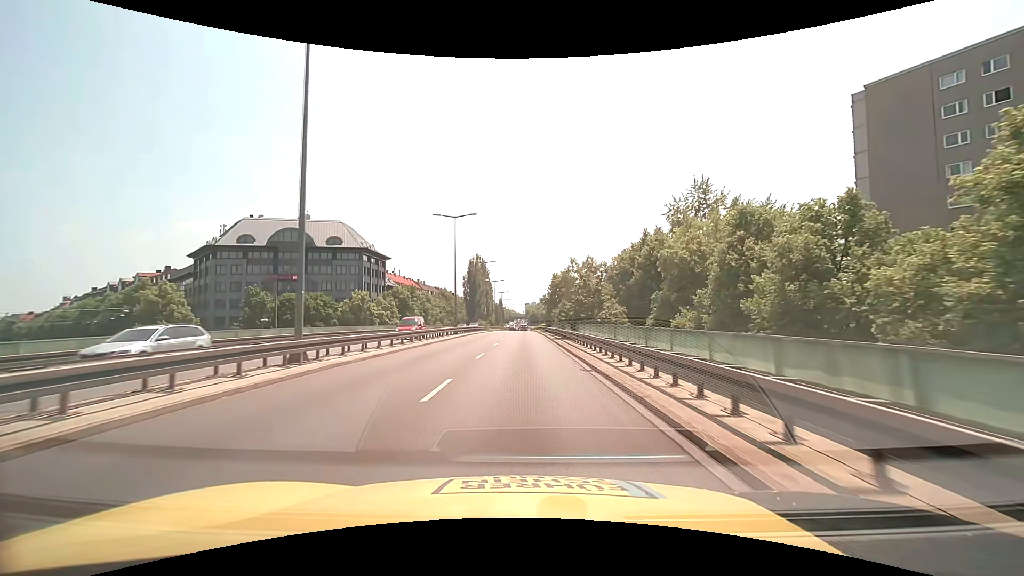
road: trunk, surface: asphalt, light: Day
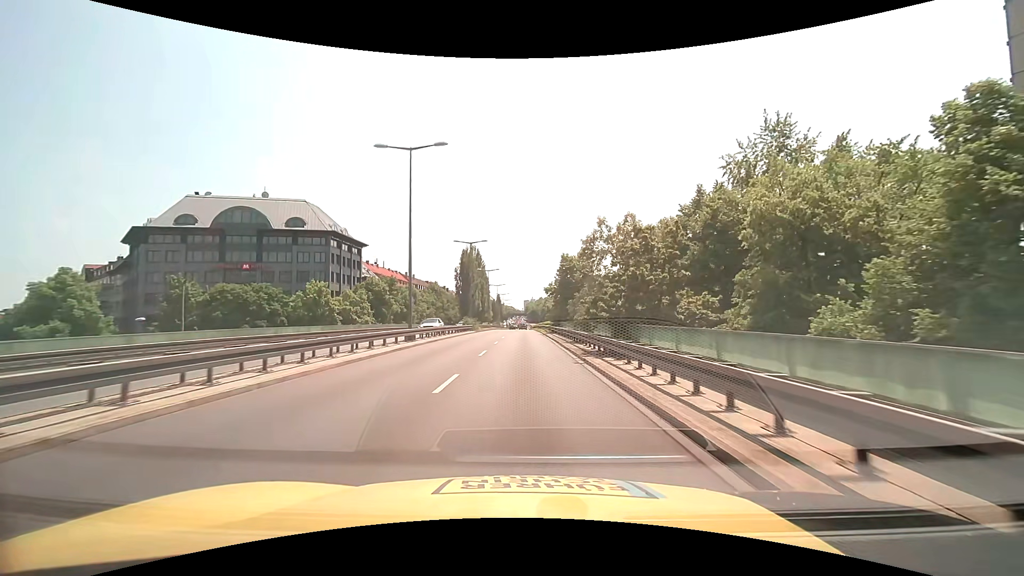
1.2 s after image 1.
(+0.1, +17.2) m; 0°
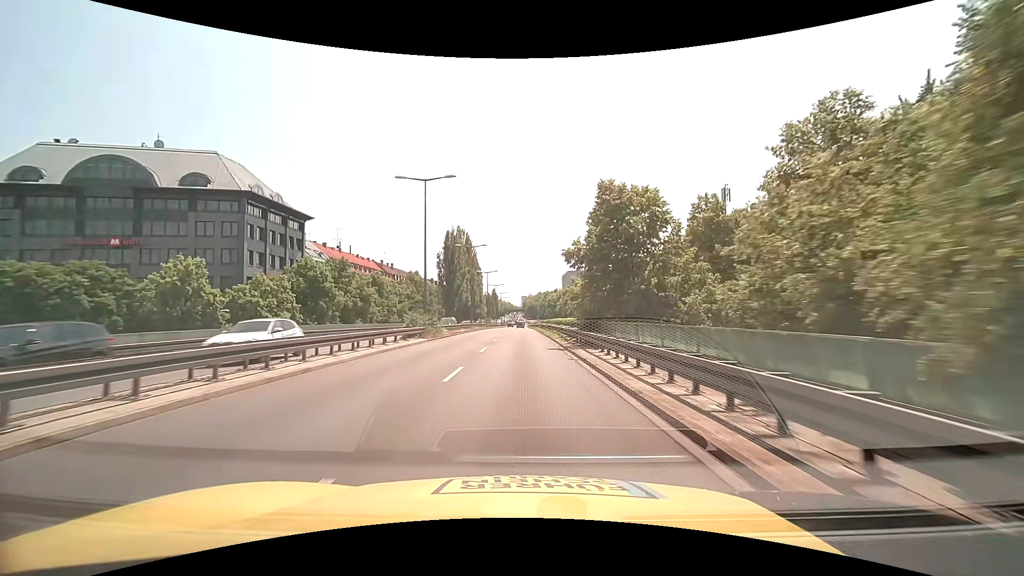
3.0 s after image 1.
(+0.1, +25.7) m; 0°
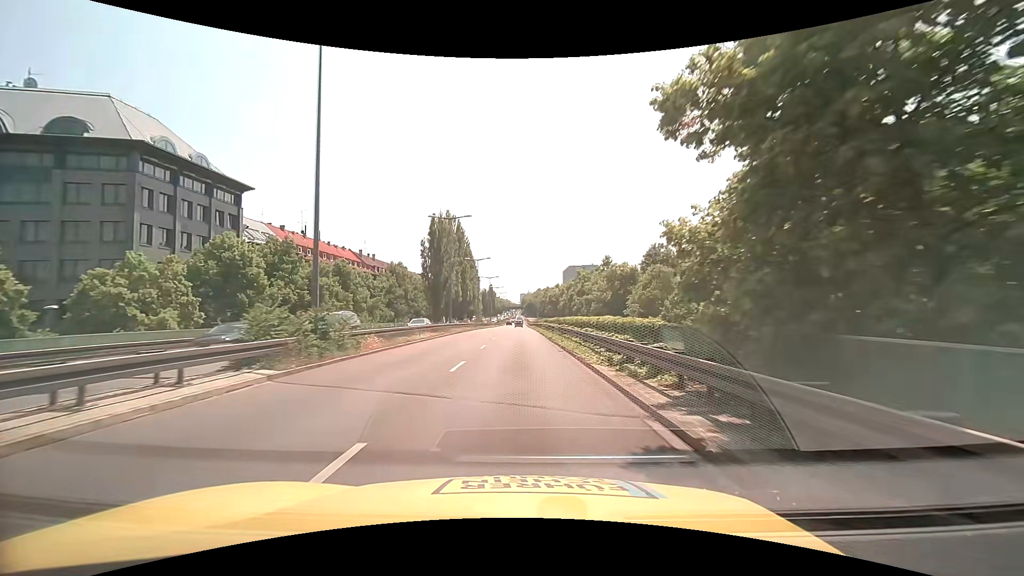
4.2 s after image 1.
(0.0, +16.9) m; 0°
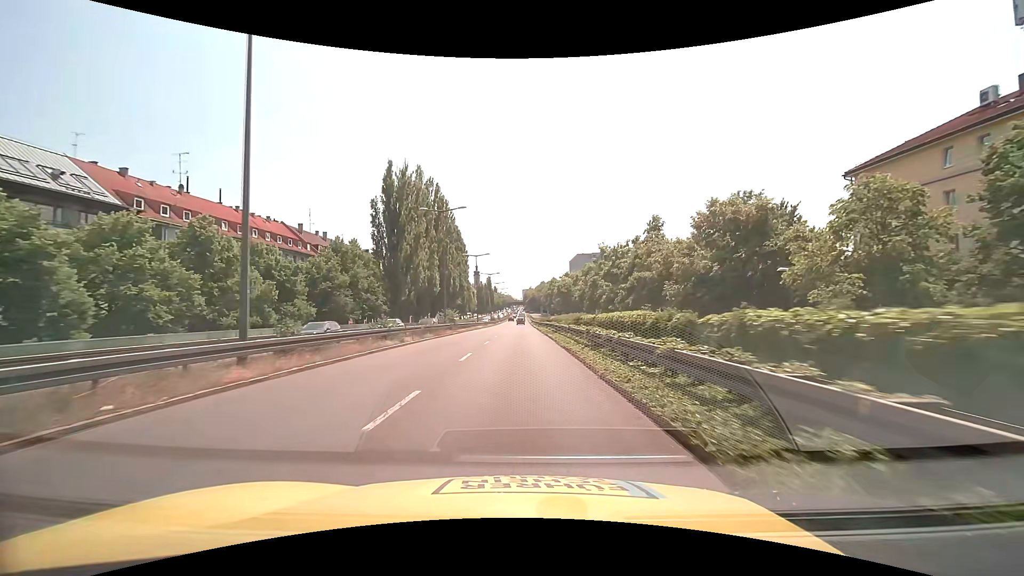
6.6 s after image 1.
(0.0, +33.4) m; 0°
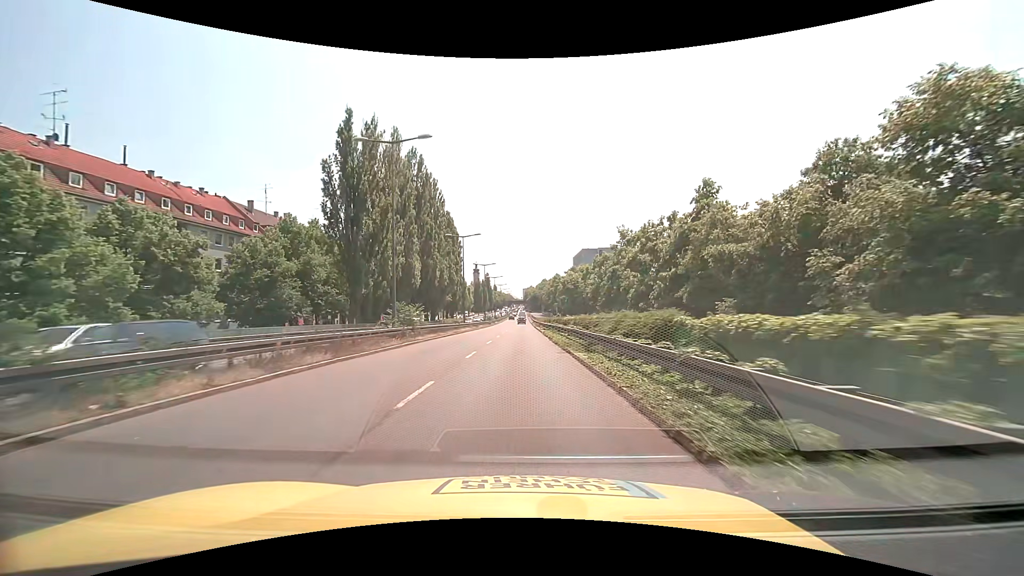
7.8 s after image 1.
(0.0, +16.6) m; 0°
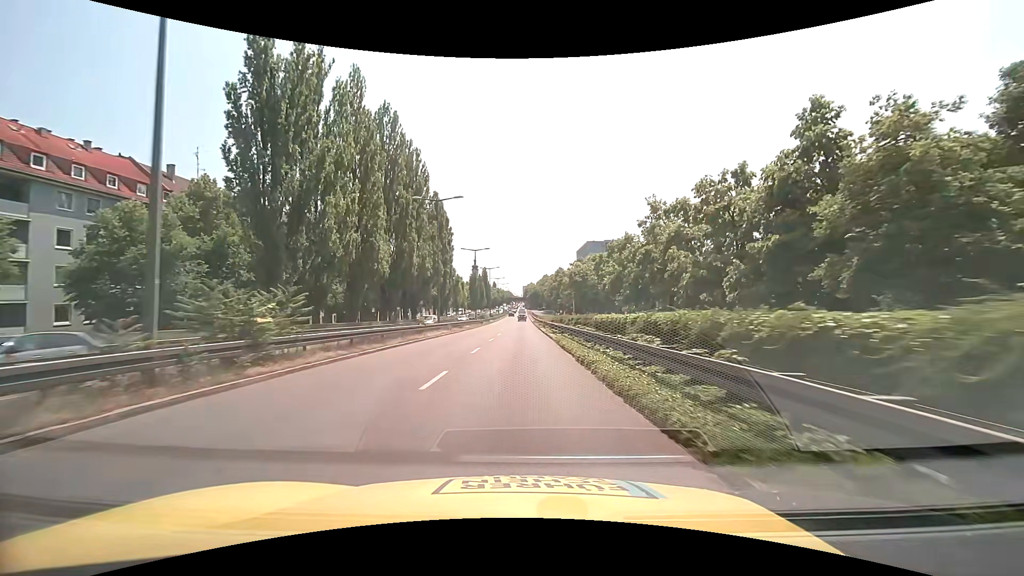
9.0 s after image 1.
(0.0, +16.3) m; 0°
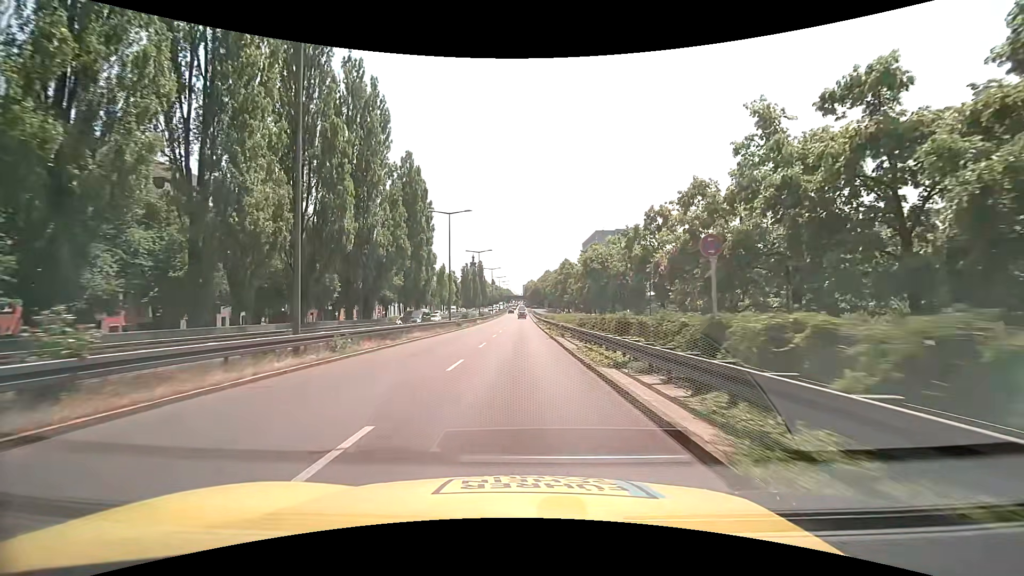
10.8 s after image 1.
(0.0, +23.9) m; 0°
(0, +10) (0, +20) (0, +30) (0, +40) (0, +50) (0, +60) (0, +70) (0, +80) (0, +90) (0, +100) m
